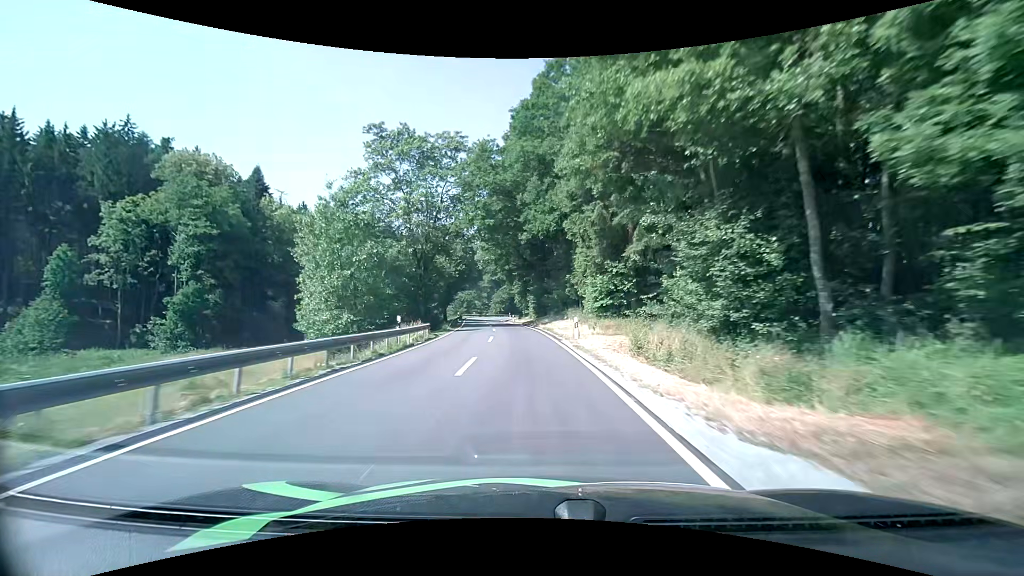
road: secondary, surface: asphalt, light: Day
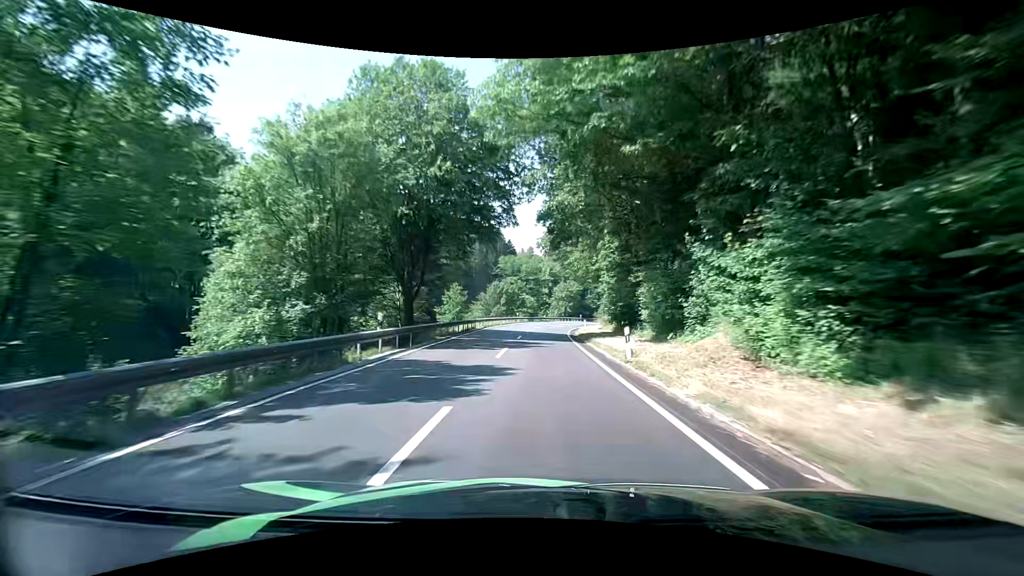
(-4.0, +55.6) m; -7°
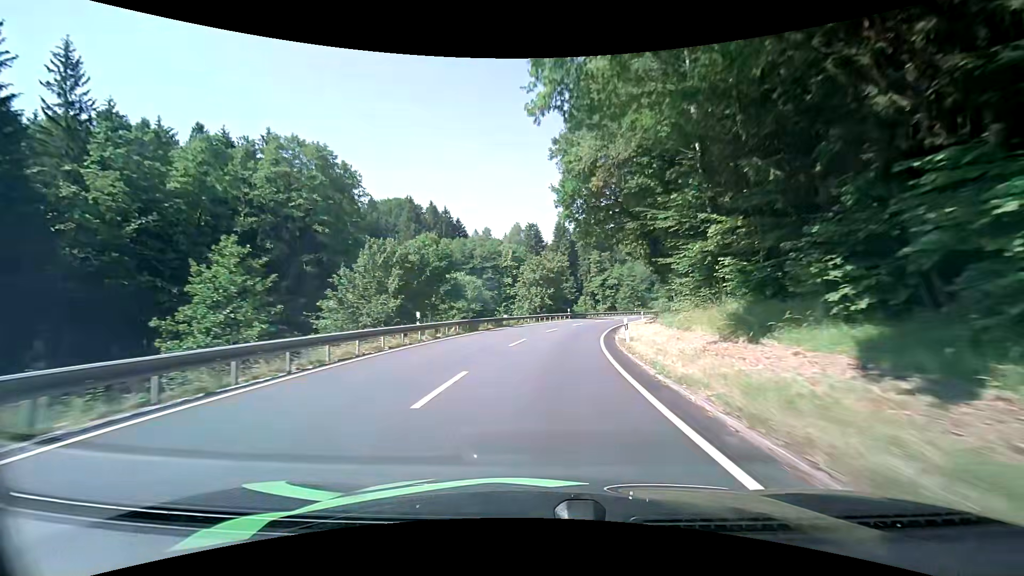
(+0.4, +44.1) m; +3°
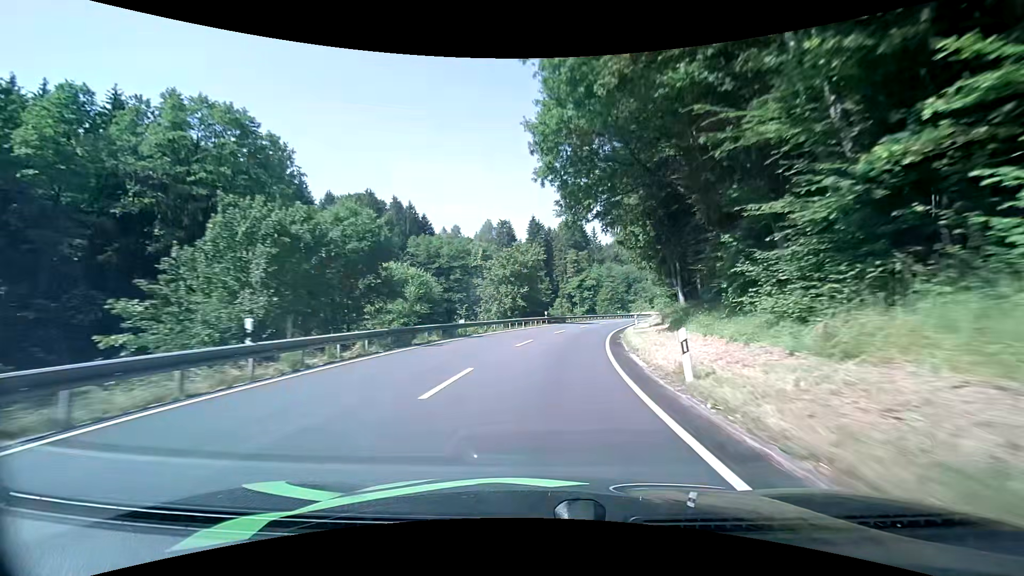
(+0.2, +11.2) m; +3°
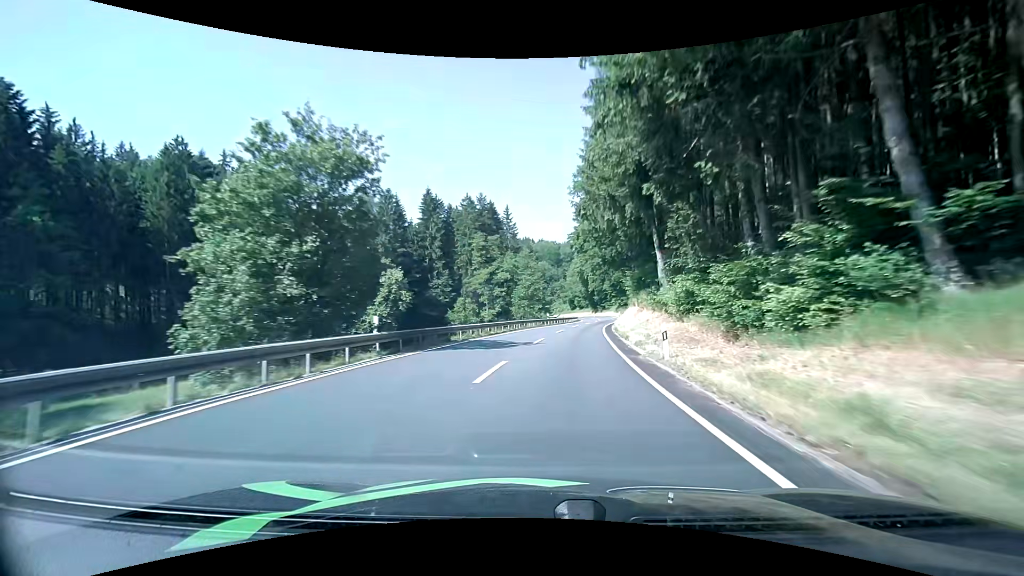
(+2.8, +33.8) m; +10°
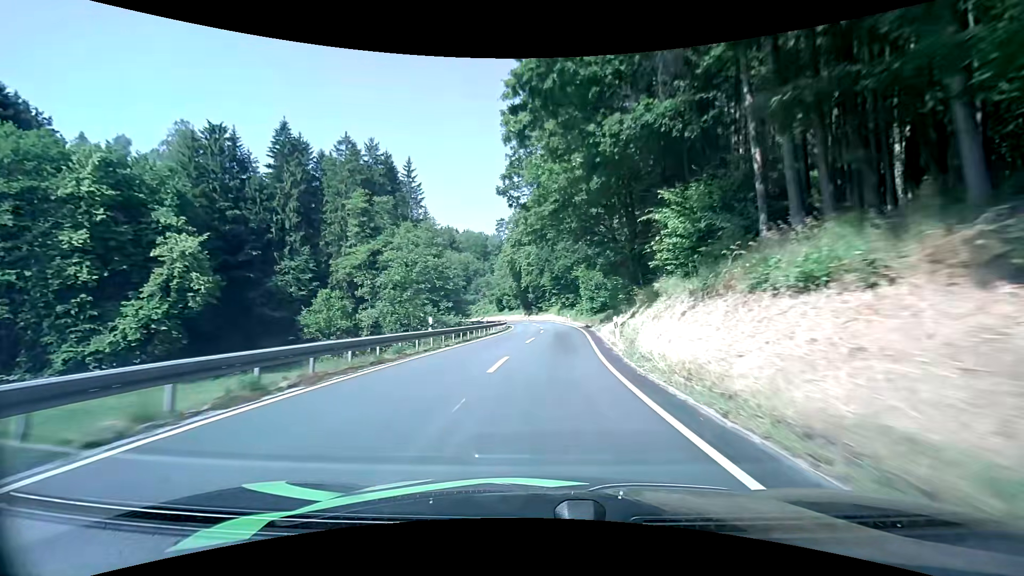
(+2.4, +34.0) m; +8°
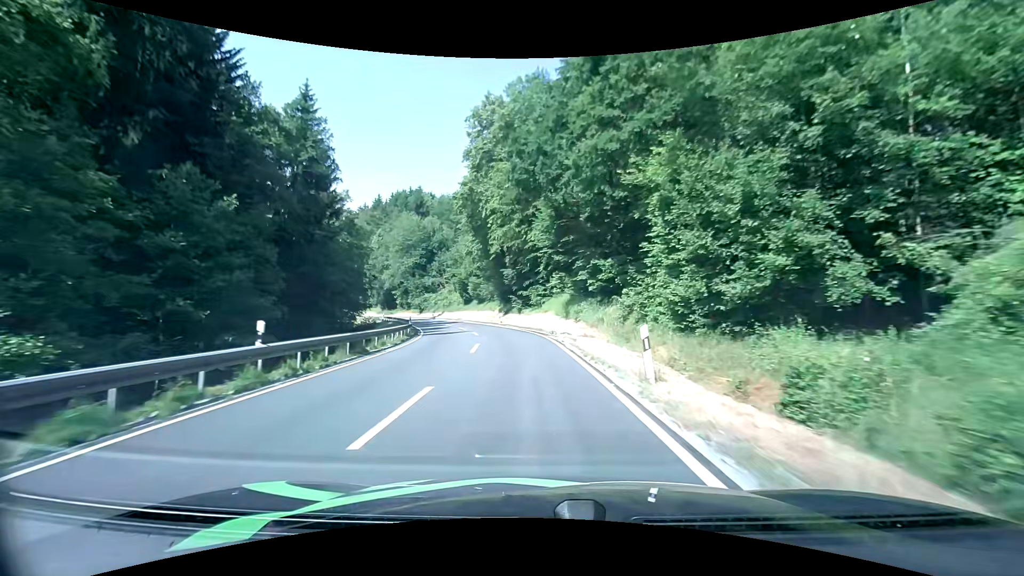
(+2.5, +54.2) m; +1°
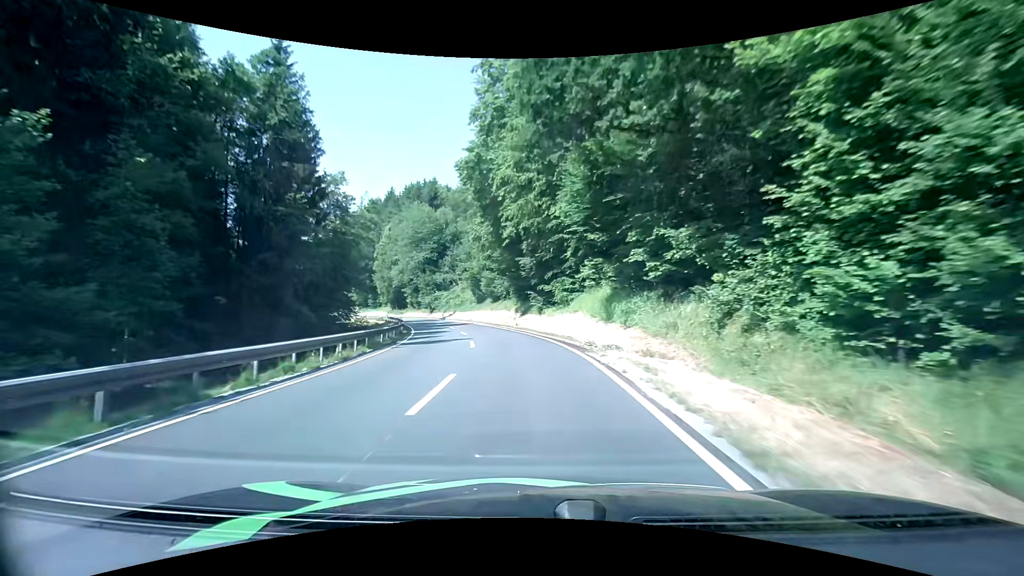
(-0.3, +10.5) m; -2°
(0, +10) (-1, +20) (-3, +30) (-5, +40) (-7, +49) (-10, +59) (-14, +68) (-18, +77) (-22, +86) (-27, +95) m
